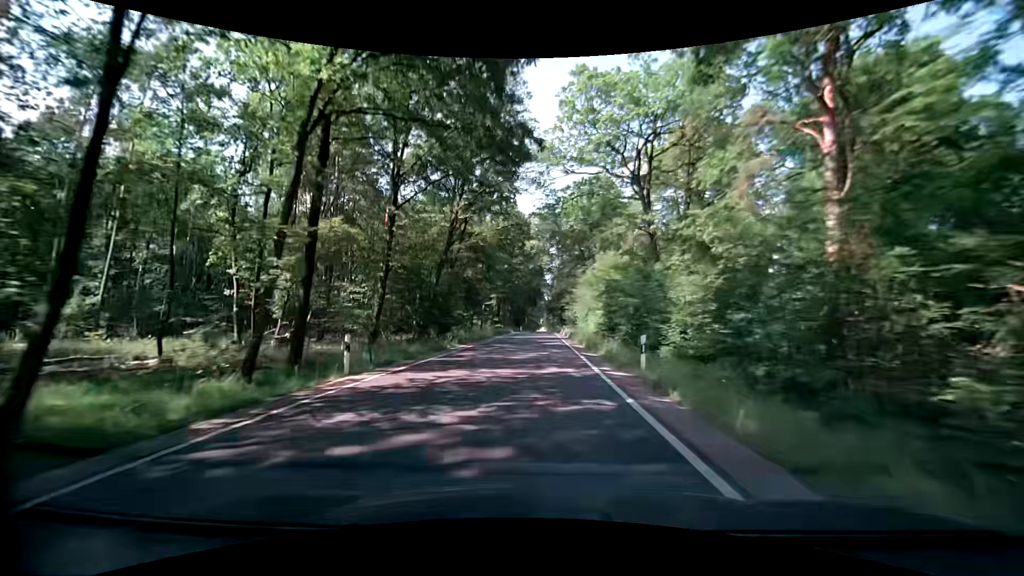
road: secondary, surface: asphalt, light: Day
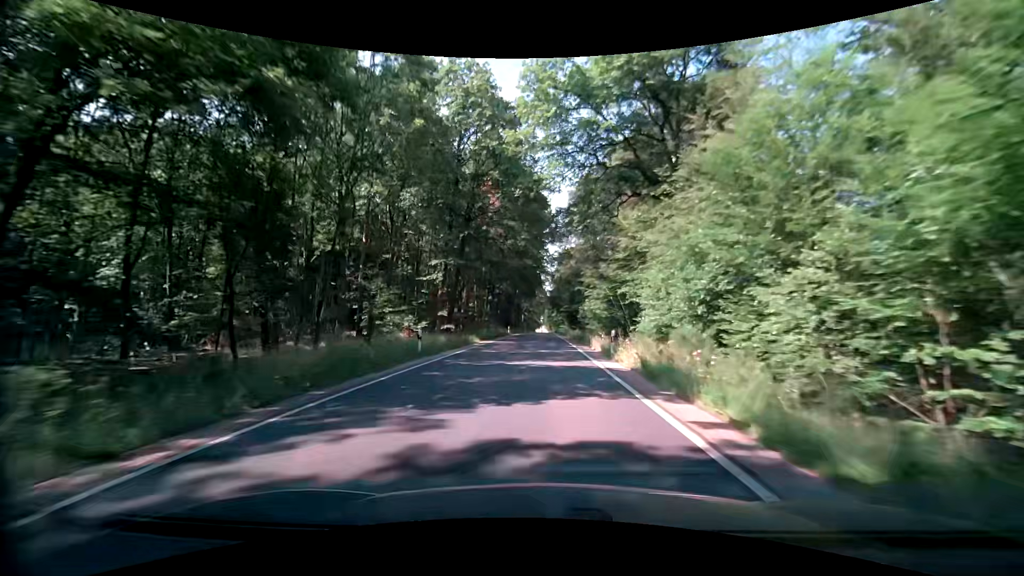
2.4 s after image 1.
(-0.1, +43.1) m; 0°
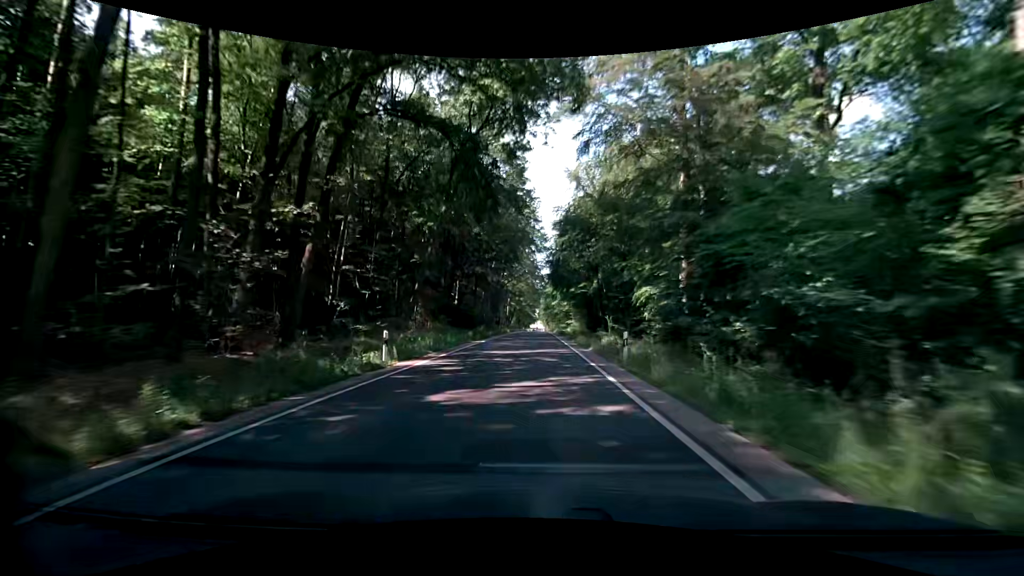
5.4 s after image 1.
(+0.3, +54.1) m; 0°
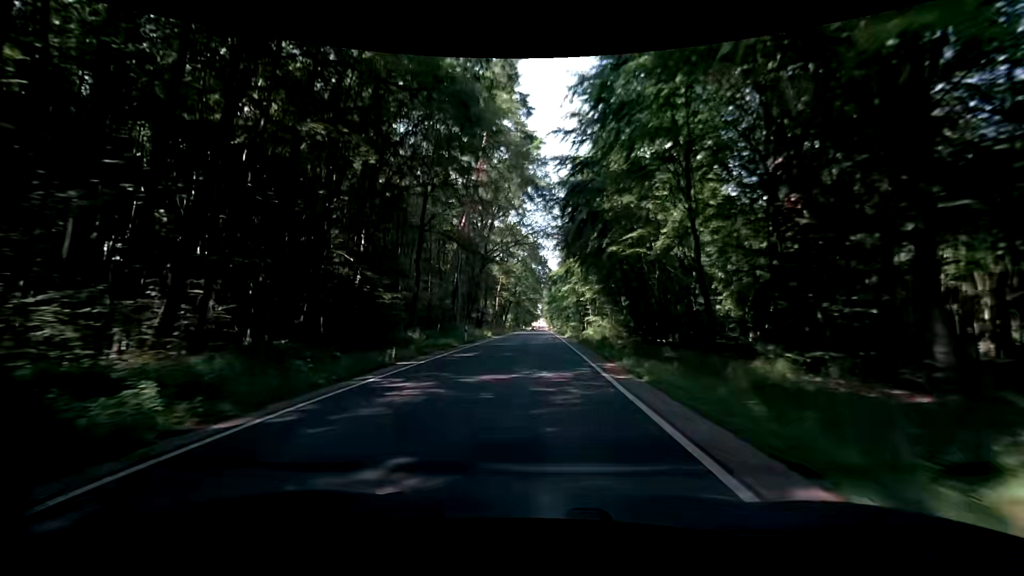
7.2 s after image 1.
(+0.2, +32.5) m; 0°
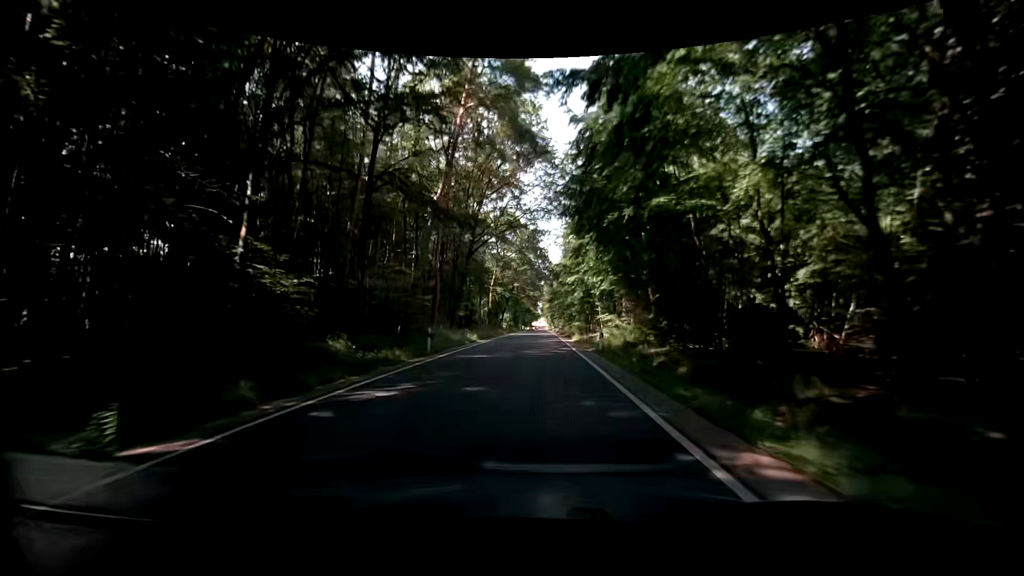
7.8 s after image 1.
(0.0, +10.8) m; 0°
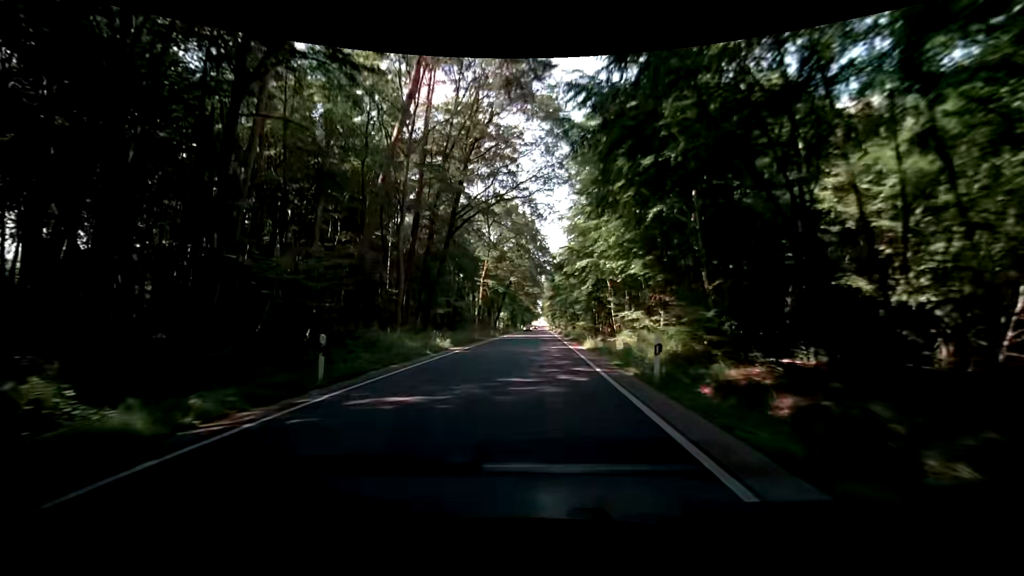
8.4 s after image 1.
(0.0, +10.9) m; -1°
(0, +10) (0, +20) (0, +30) (0, +40) (+1, +50) (+1, +60) (+1, +70) (+1, +80) (+1, +90) (+1, +100) m
